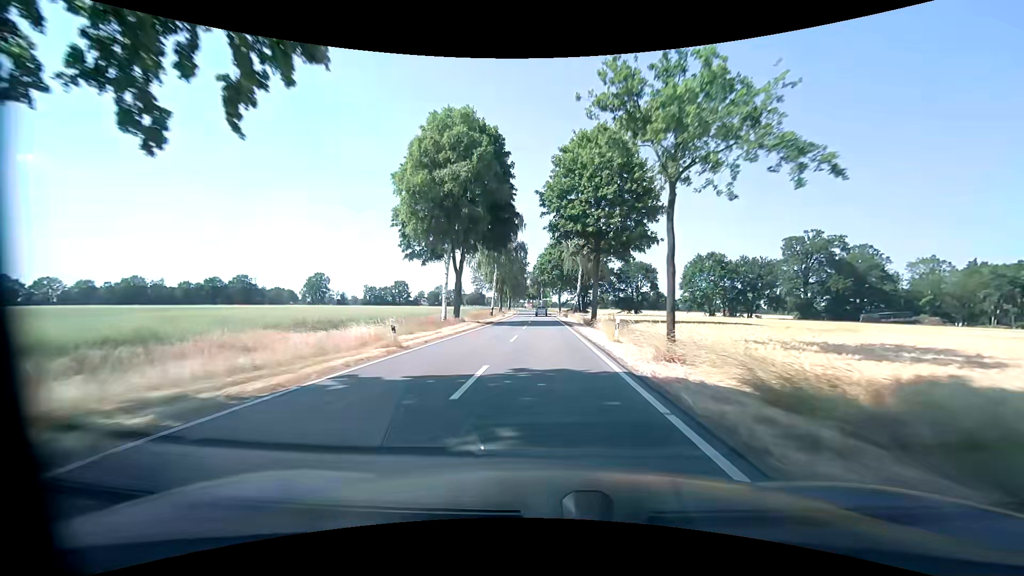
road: tertiary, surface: asphalt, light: Day
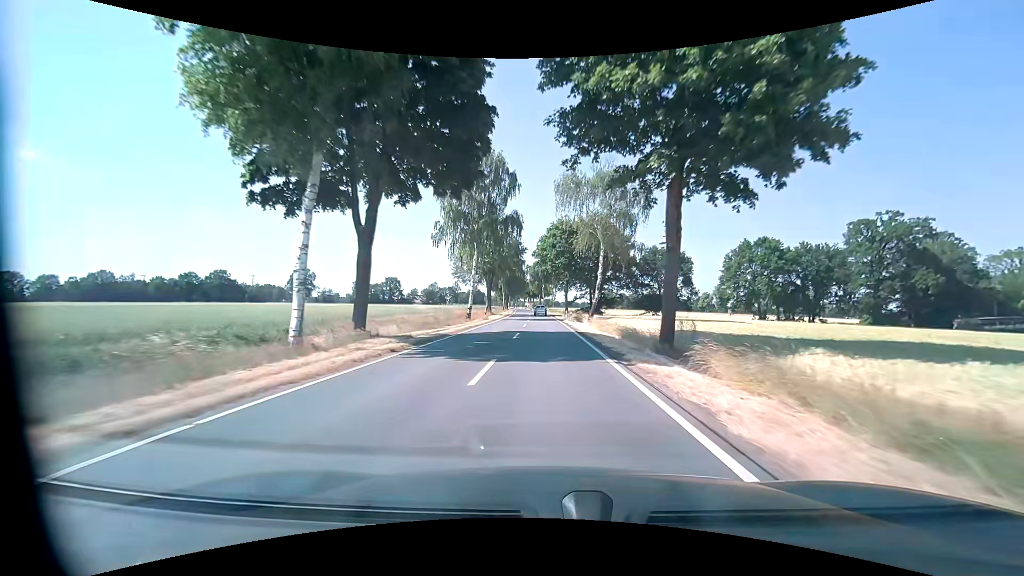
(-0.2, +22.9) m; 0°
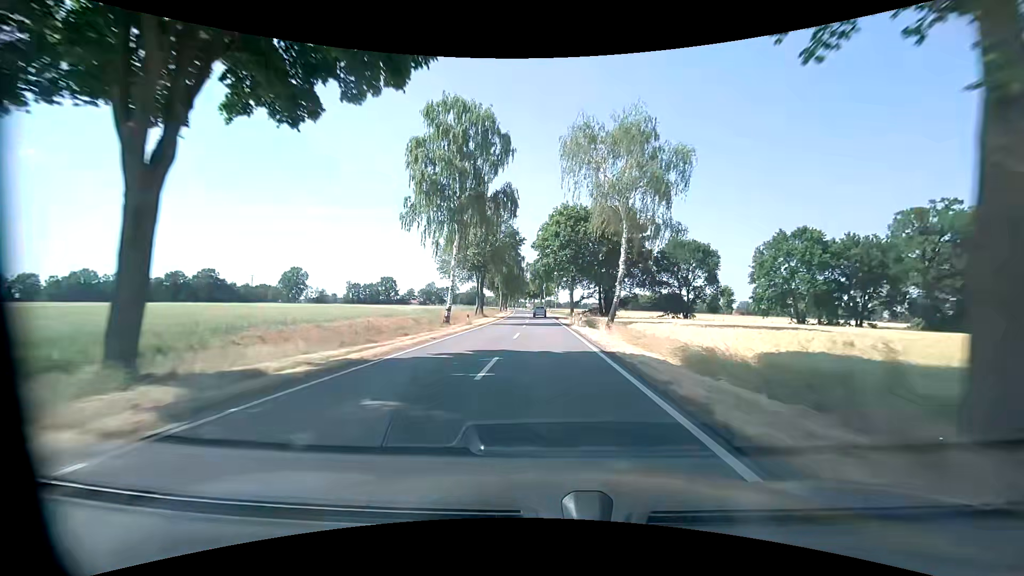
(0.0, +11.5) m; 0°
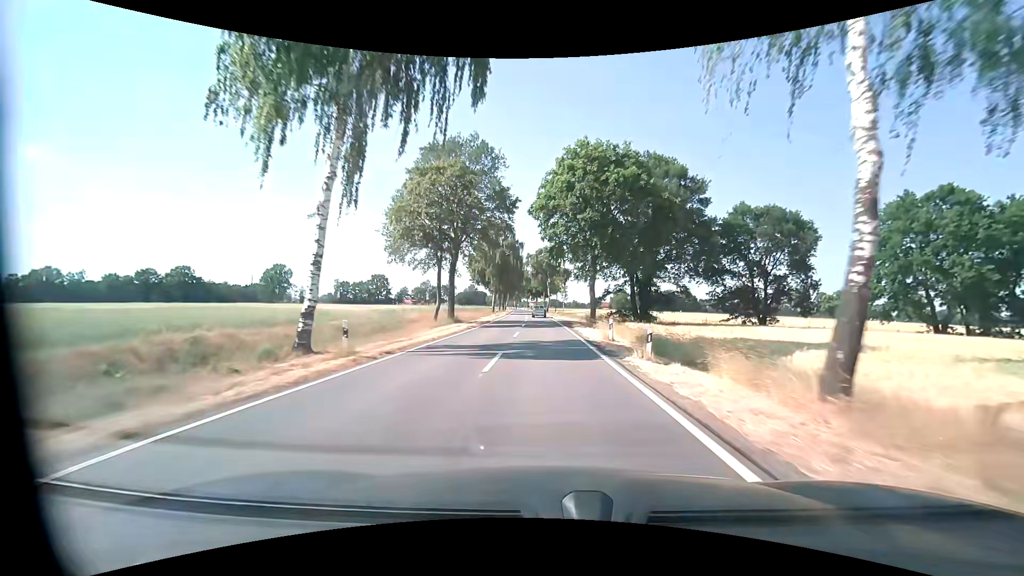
(-0.1, +22.9) m; 0°
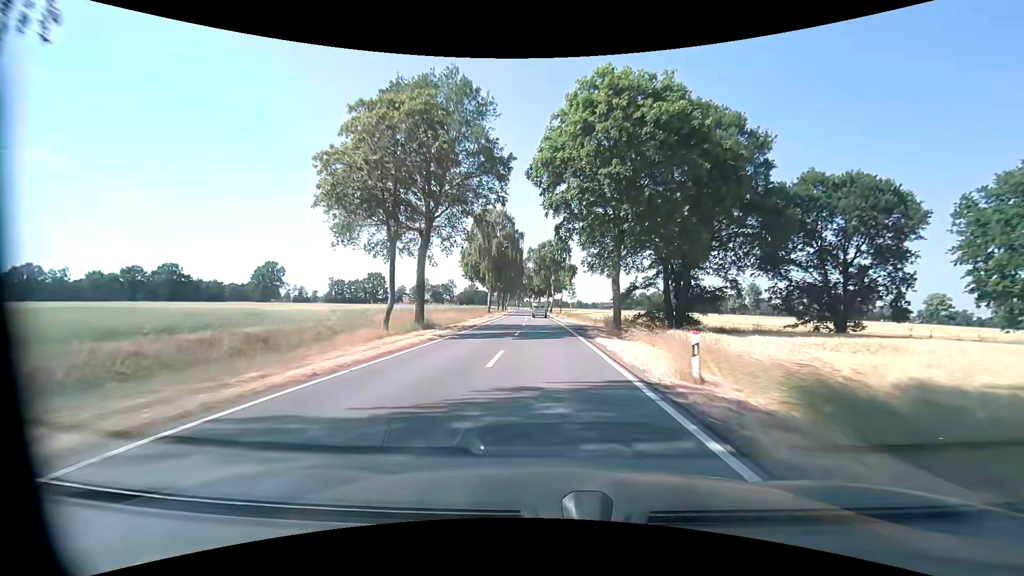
(0.0, +11.4) m; 0°
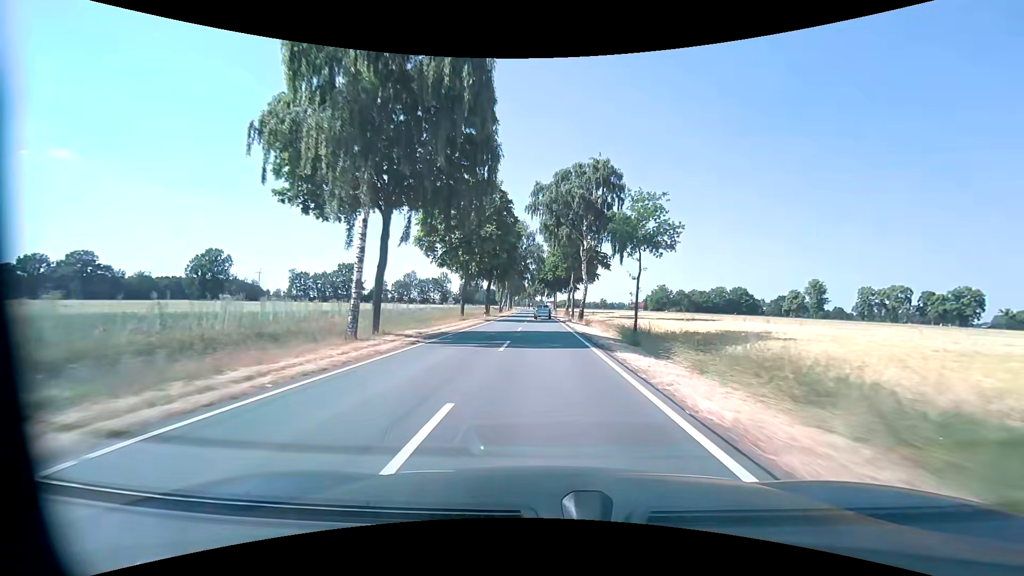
(-0.9, +56.4) m; -2°
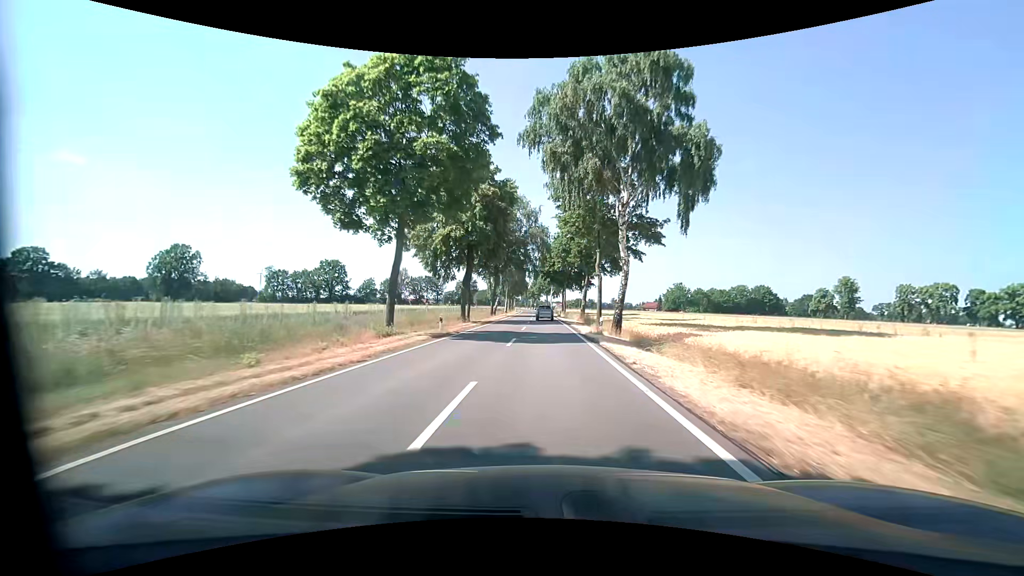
(-0.1, +22.1) m; 0°
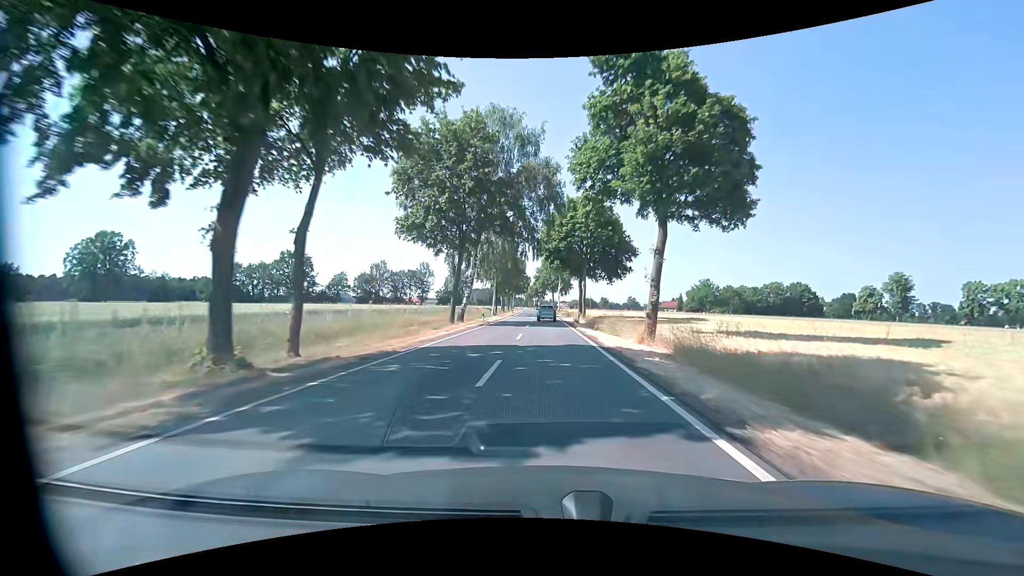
(-0.2, +32.6) m; 0°
(0, +10) (0, +20) (0, +30) (0, +40) (-1, +50) (-1, +60) (-1, +70) (-1, +80) (-1, +90) (-2, +100) m
